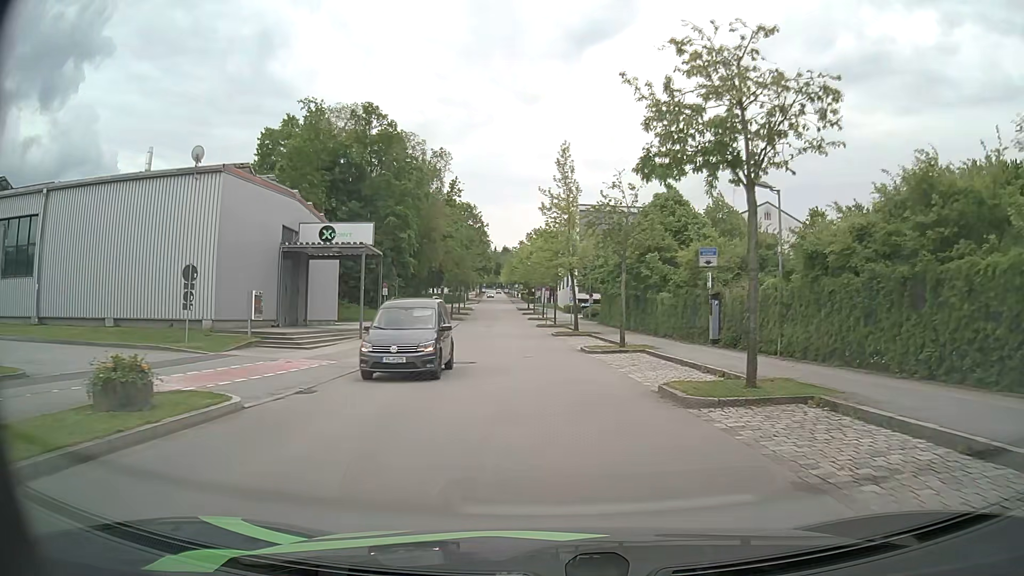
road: residential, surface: asphalt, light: Day
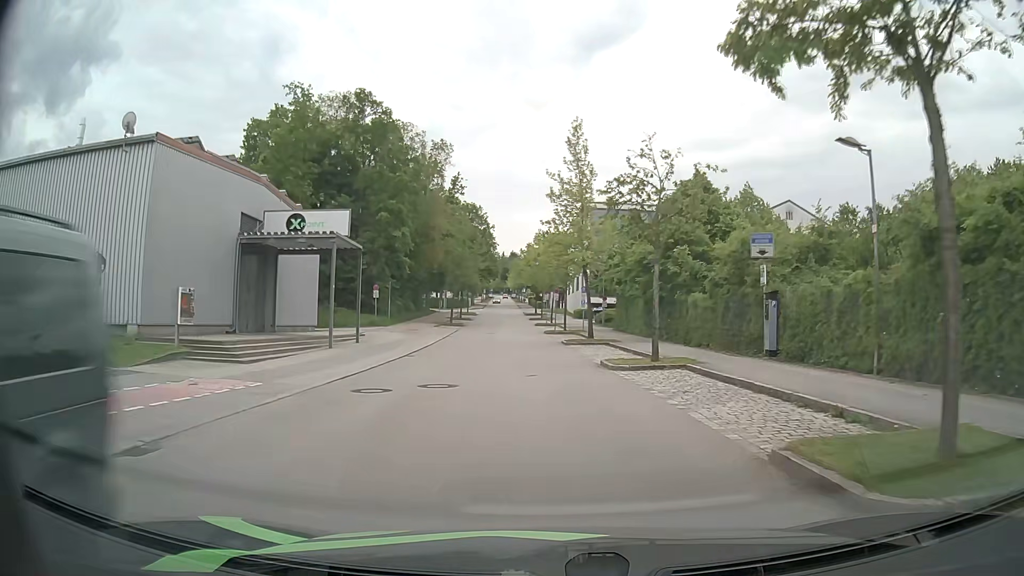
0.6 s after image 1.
(0.0, +5.9) m; 0°
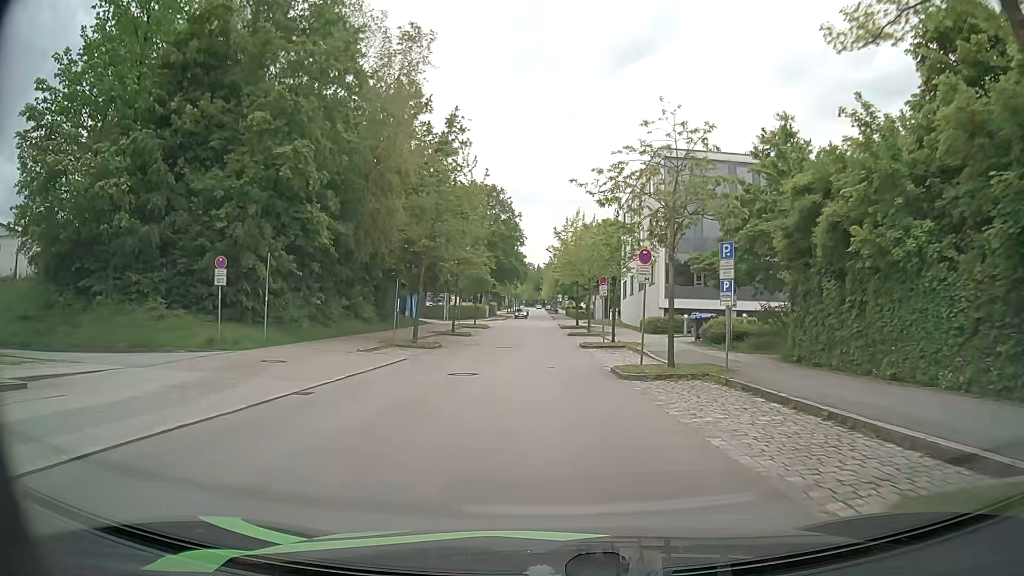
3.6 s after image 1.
(-0.9, +30.5) m; -3°
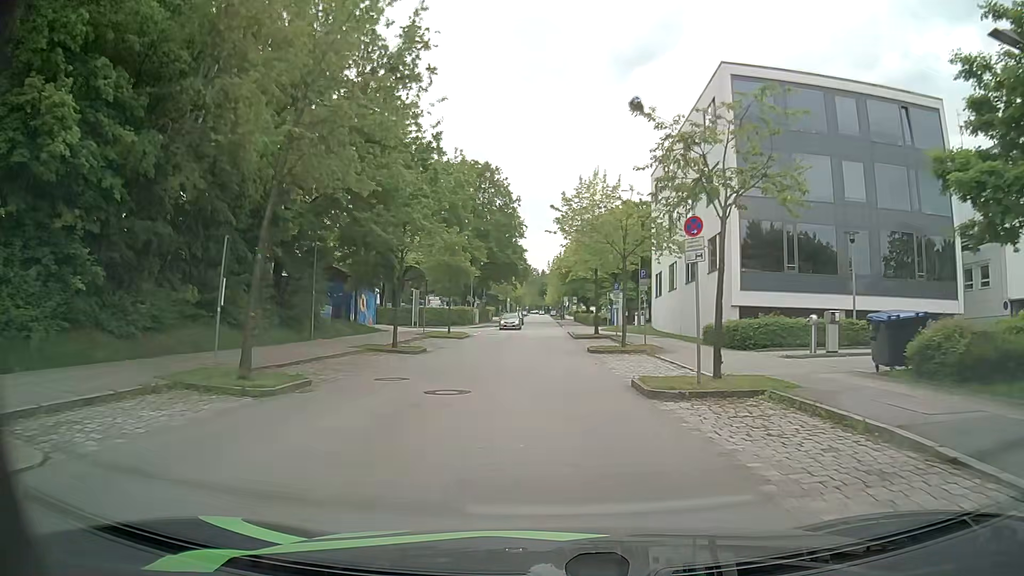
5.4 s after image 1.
(0.0, +18.6) m; +1°
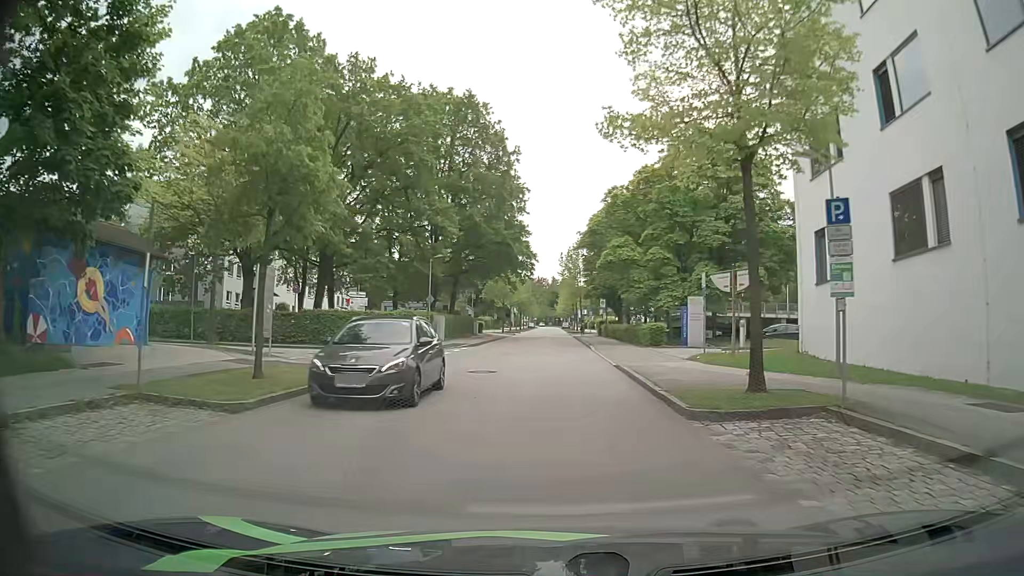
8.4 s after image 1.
(-0.6, +29.9) m; -1°
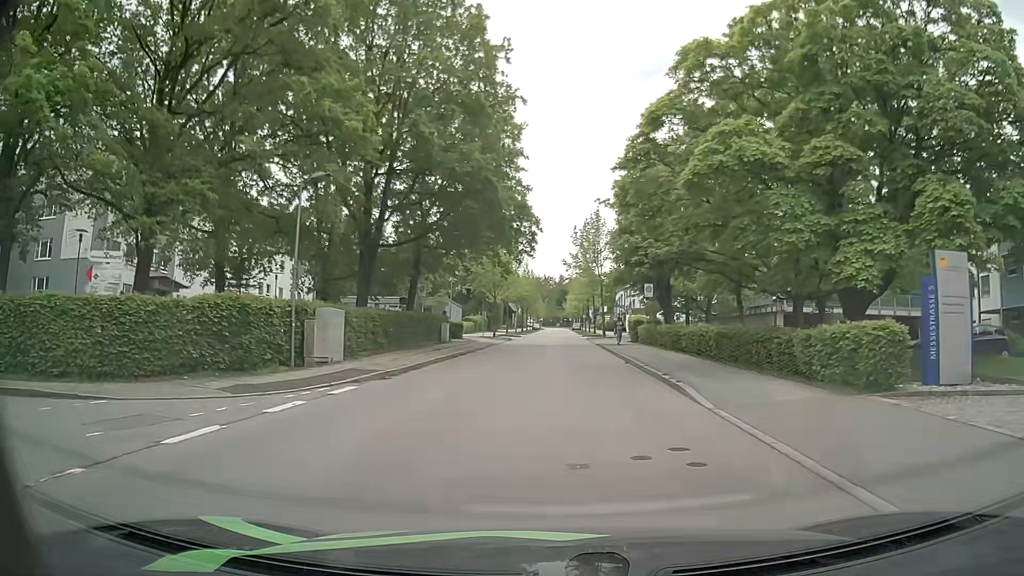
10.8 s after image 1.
(-0.3, +22.7) m; -1°
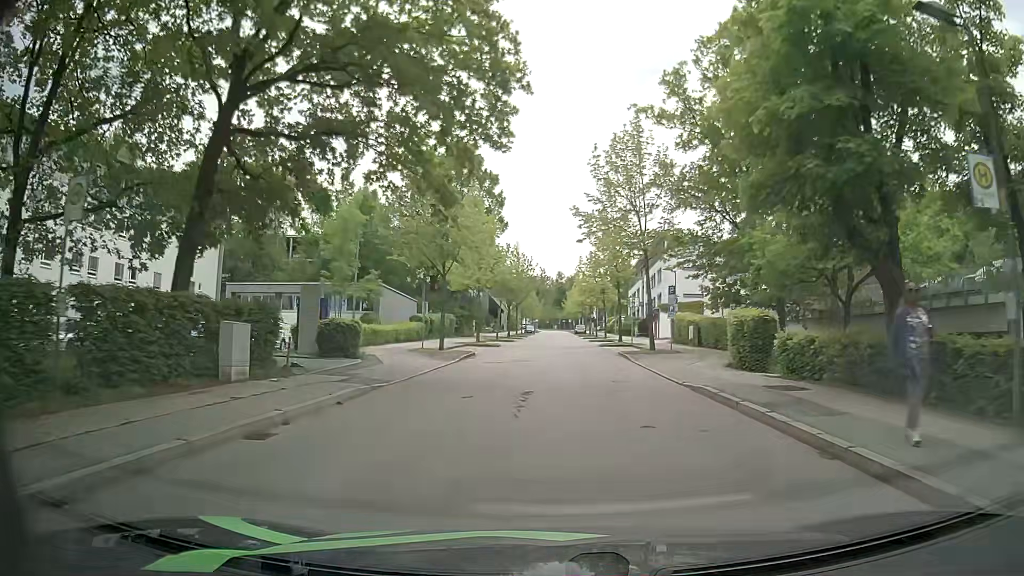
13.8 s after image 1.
(-0.1, +28.0) m; 0°
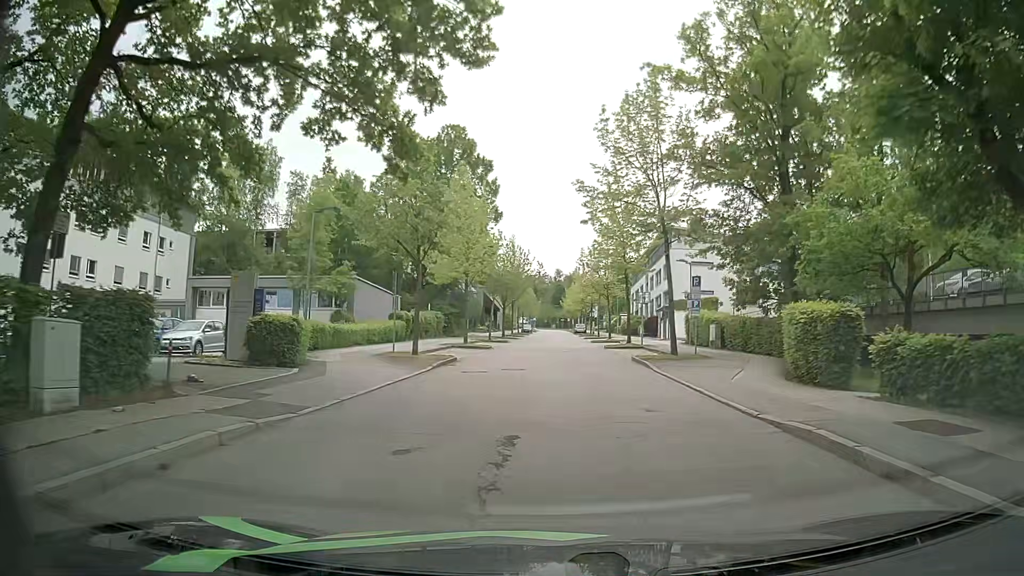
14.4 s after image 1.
(+0.1, +5.7) m; +1°
(0, +10) (0, +20) (0, +30) (+1, +40) (+1, +50) (+2, +60) (+2, +70) (+2, +80) (+2, +90) (+2, +100) m
